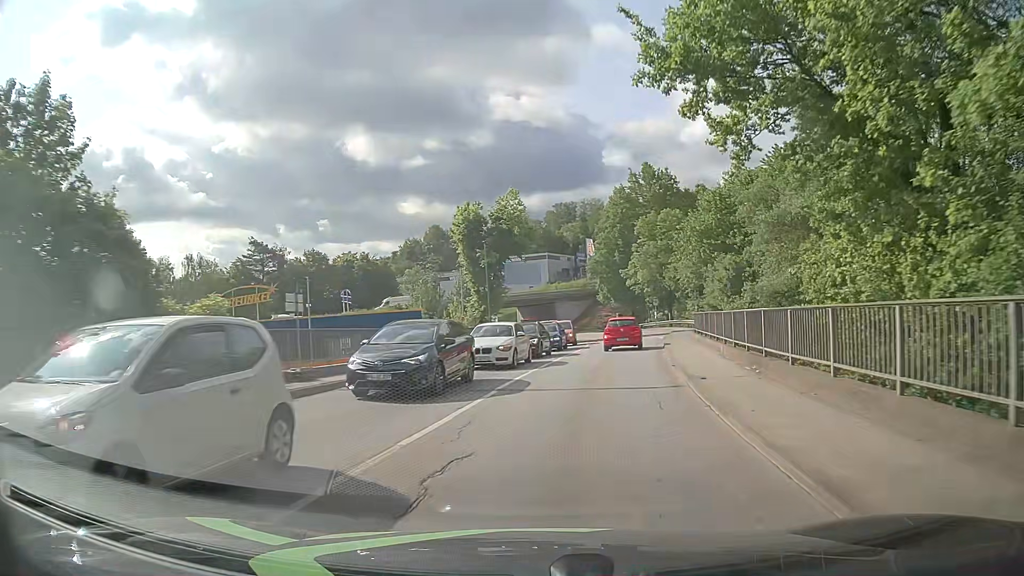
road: tertiary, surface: asphalt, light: Day
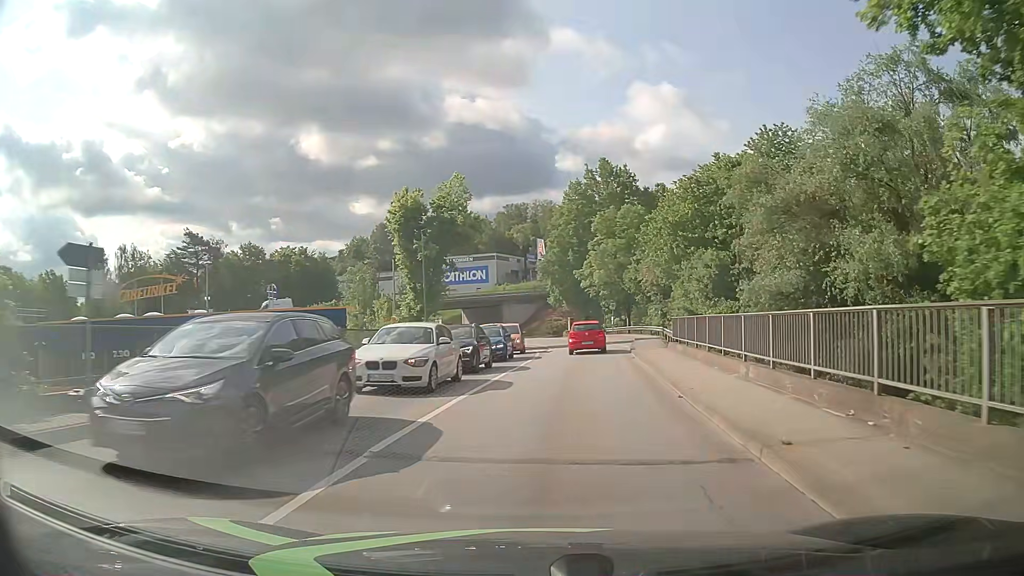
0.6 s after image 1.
(+0.2, +6.9) m; +3°
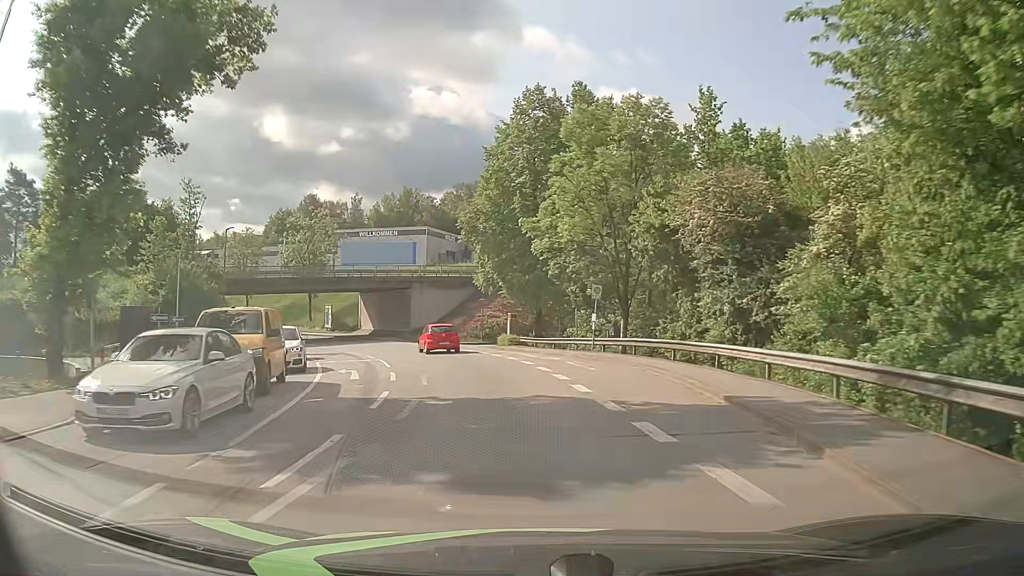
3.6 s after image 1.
(+3.0, +35.7) m; +5°
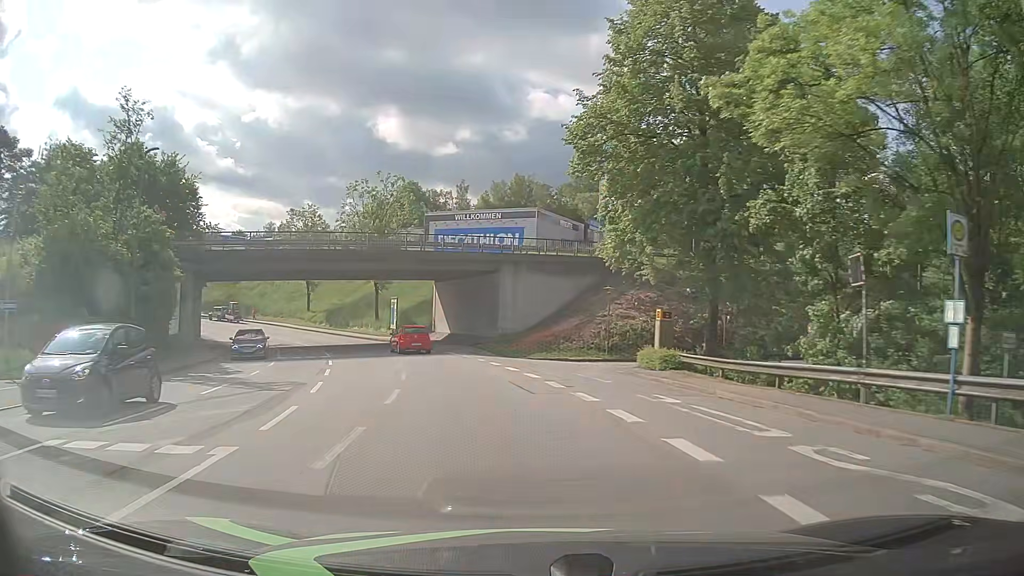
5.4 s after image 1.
(-1.7, +22.1) m; -10°
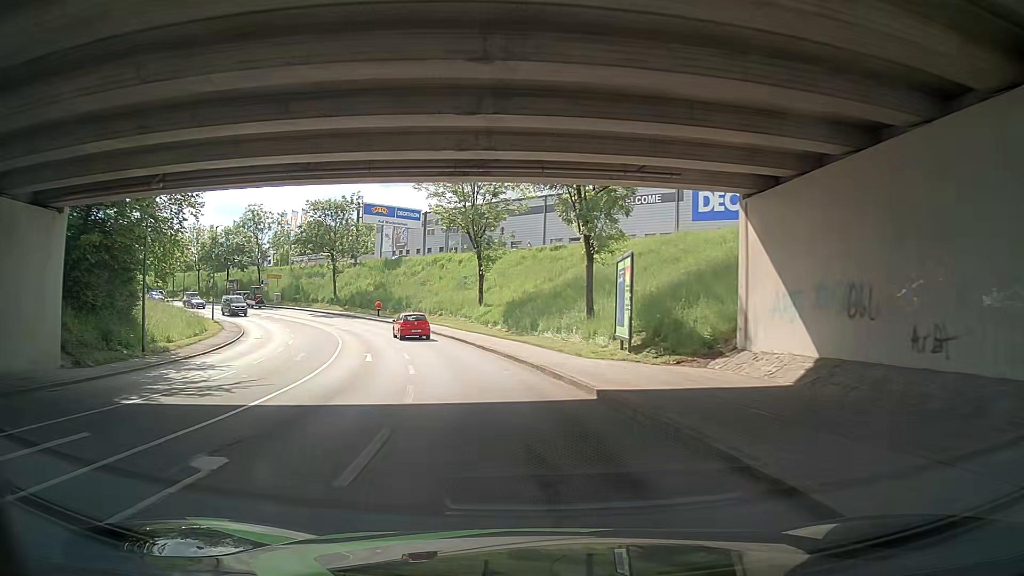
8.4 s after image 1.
(-6.5, +36.7) m; -21°
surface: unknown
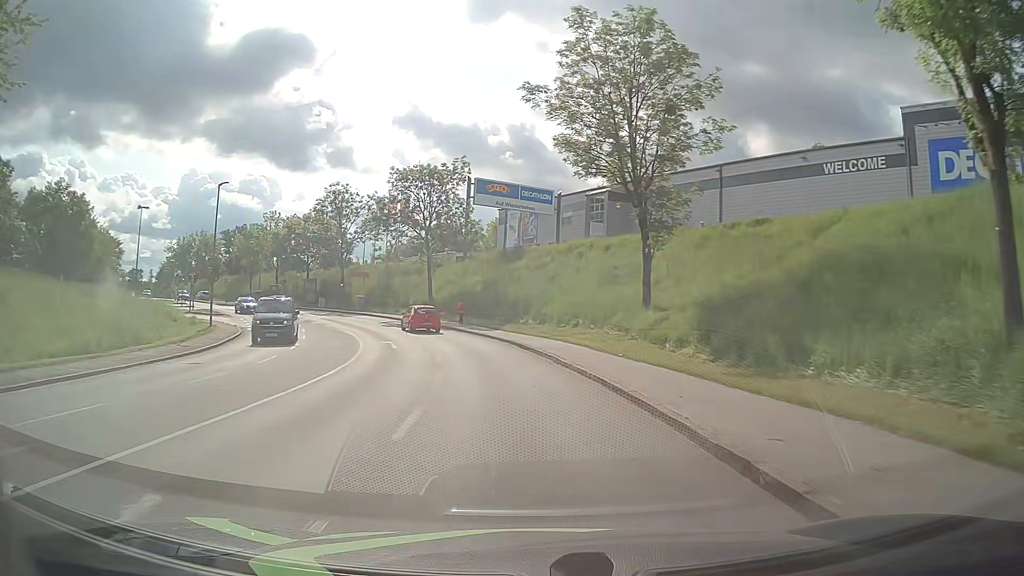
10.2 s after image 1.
(-0.6, +22.5) m; -11°
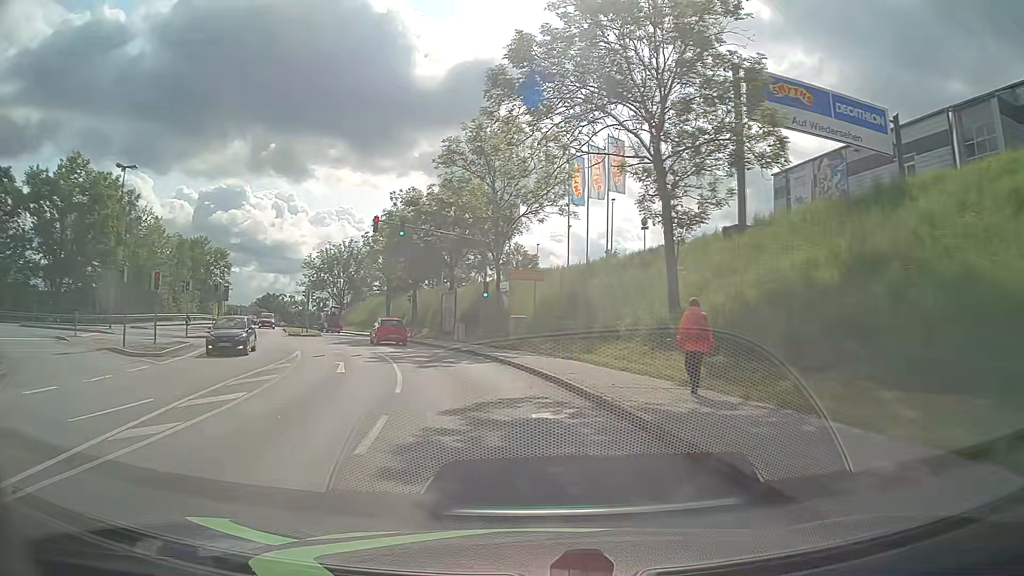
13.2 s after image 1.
(-6.0, +36.5) m; -21°
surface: asphalt
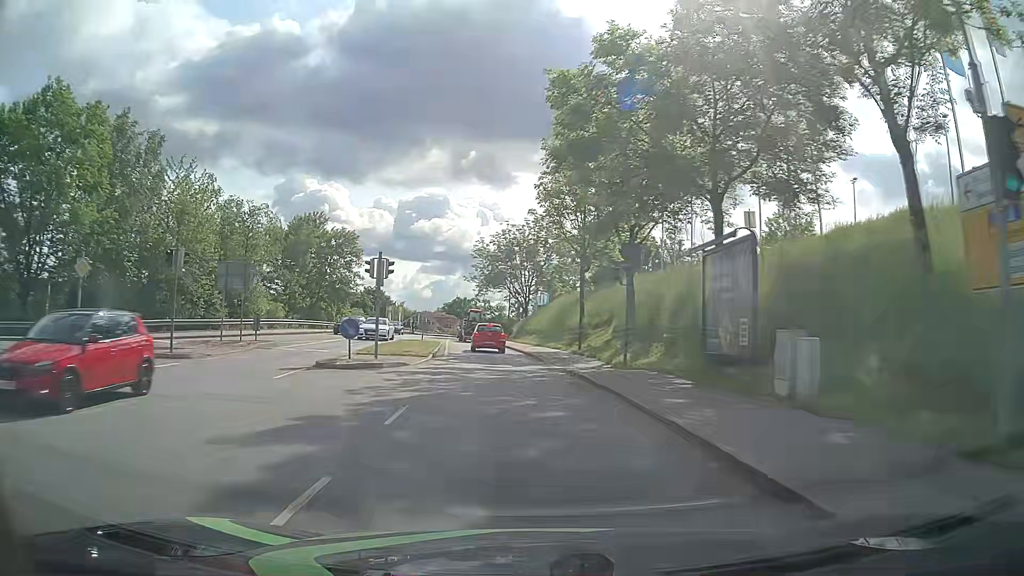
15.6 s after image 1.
(-4.8, +29.0) m; -18°
(0, +10) (-1, +20) (-2, +30) (-3, +40) (-5, +50) (-6, +60) (-7, +70) (-8, +80) (-9, +90) (-9, +100) m
